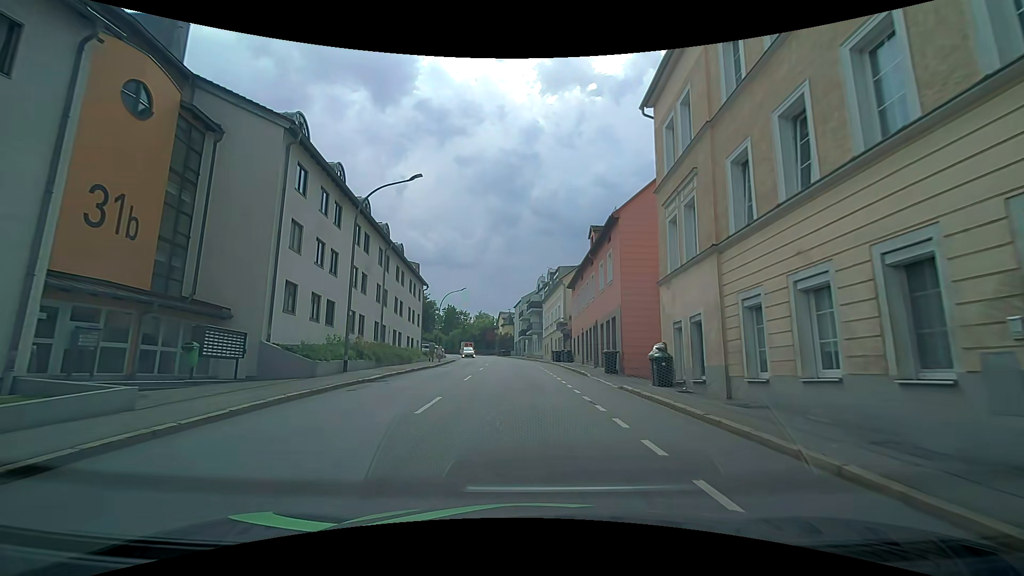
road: tertiary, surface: asphalt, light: Day
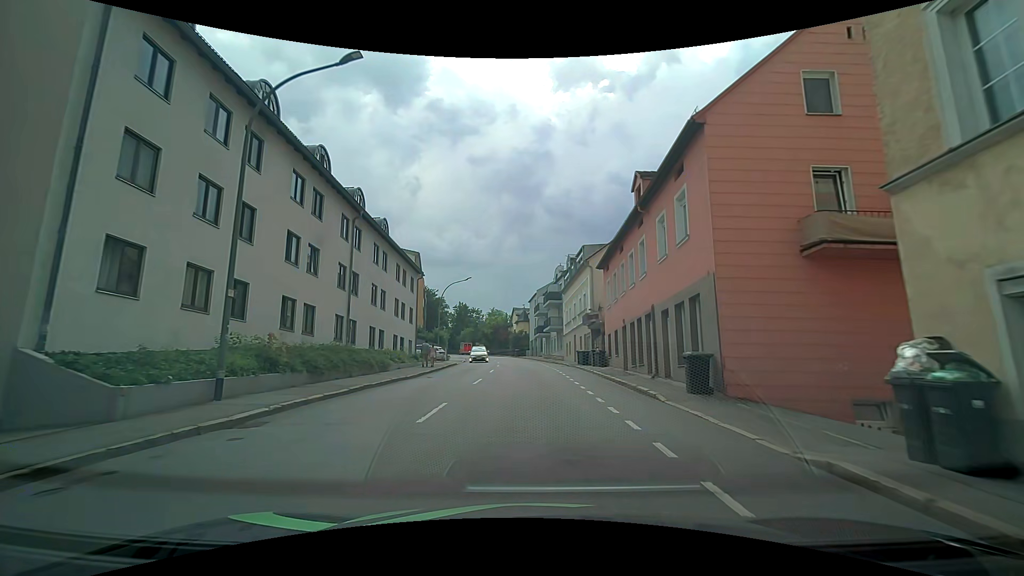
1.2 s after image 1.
(-0.1, +10.1) m; -1°
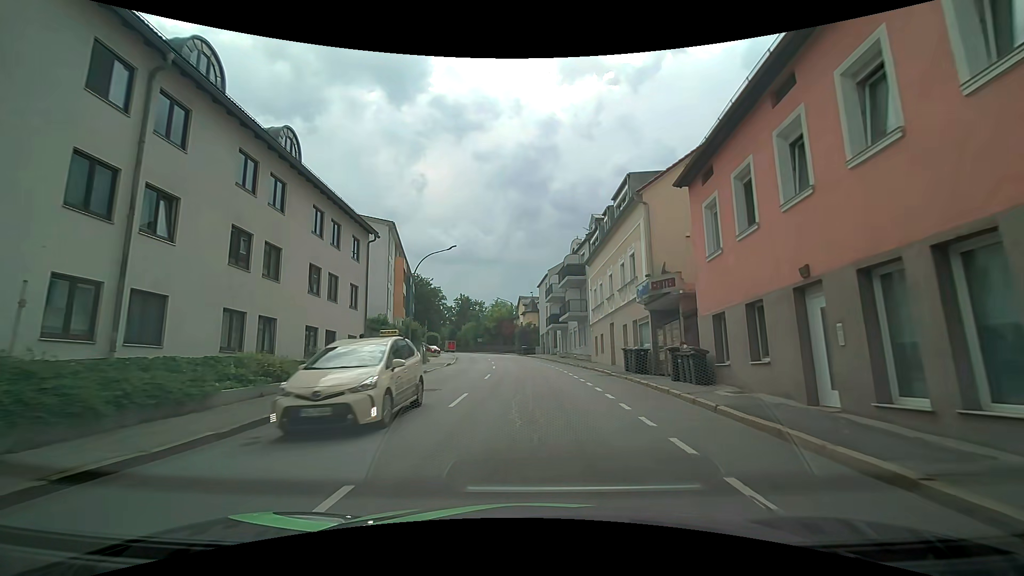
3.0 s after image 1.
(-0.4, +16.0) m; -2°
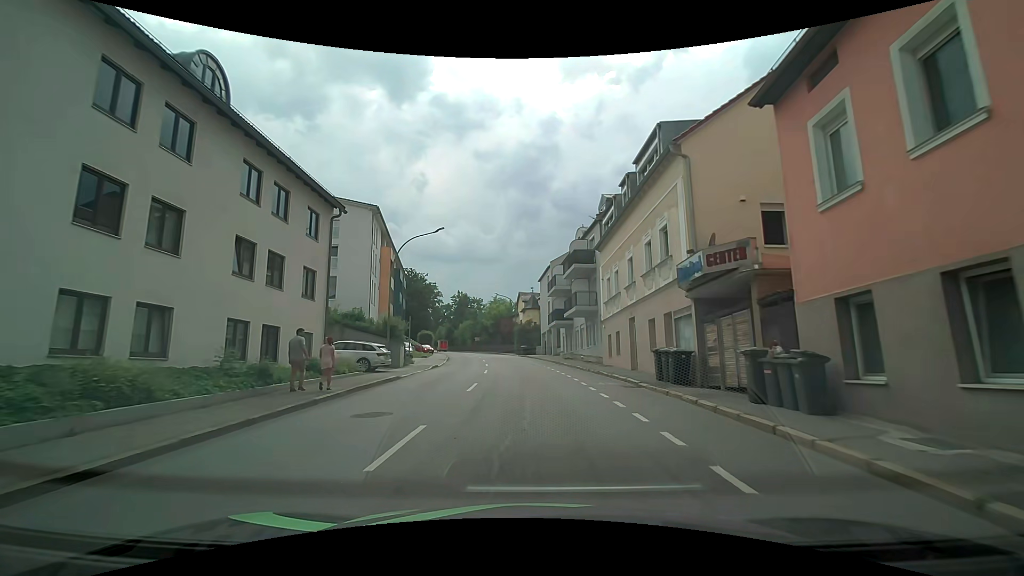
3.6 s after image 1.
(0.0, +5.6) m; 0°
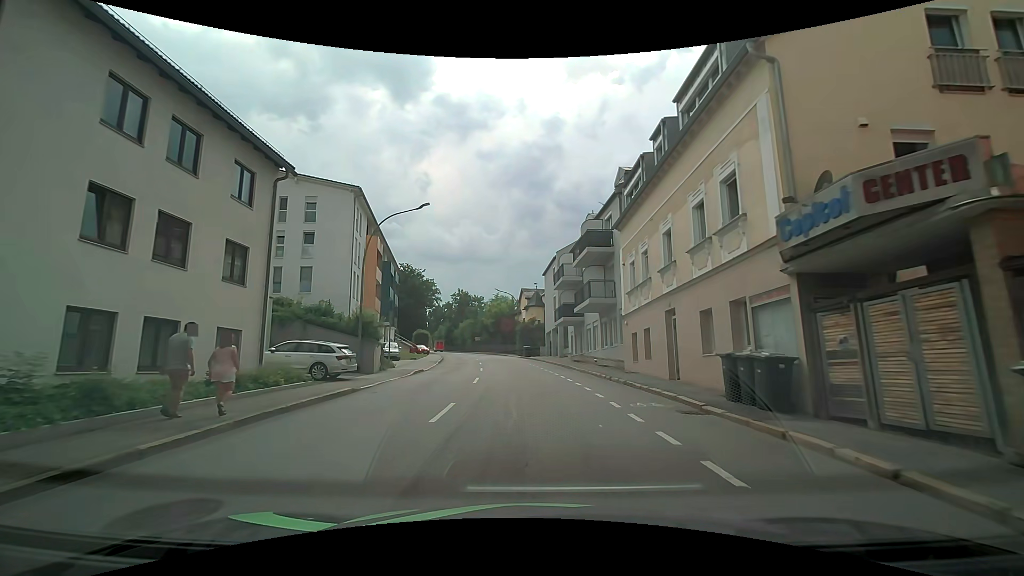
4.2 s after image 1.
(0.0, +5.8) m; 0°
(0, +10) (-1, +20) (-1, +30) (-2, +40) (-4, +50) (-6, +60) (-8, +69) (-10, +79) (-13, +89) (-15, +98) m
